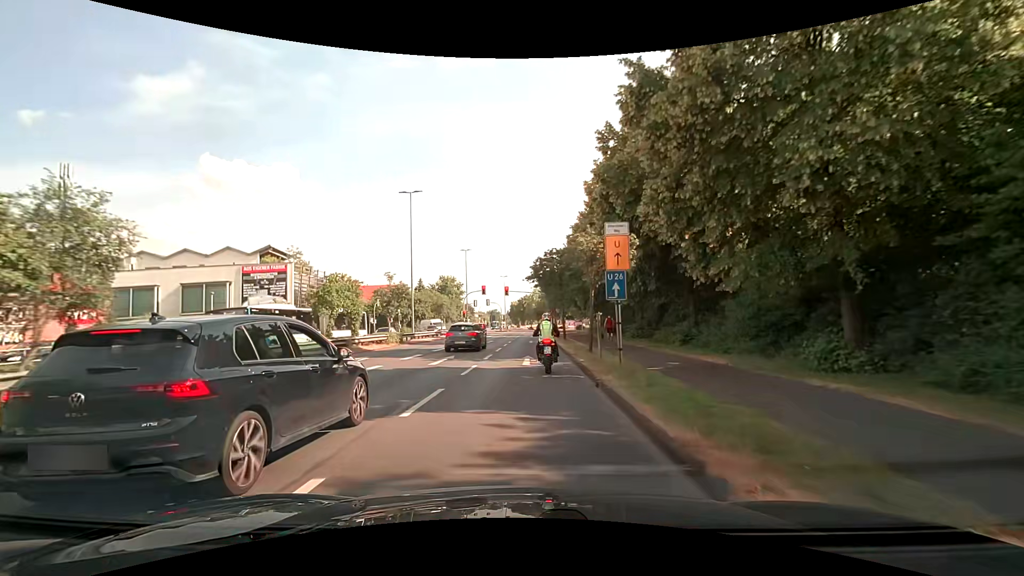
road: primary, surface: asphalt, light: Day
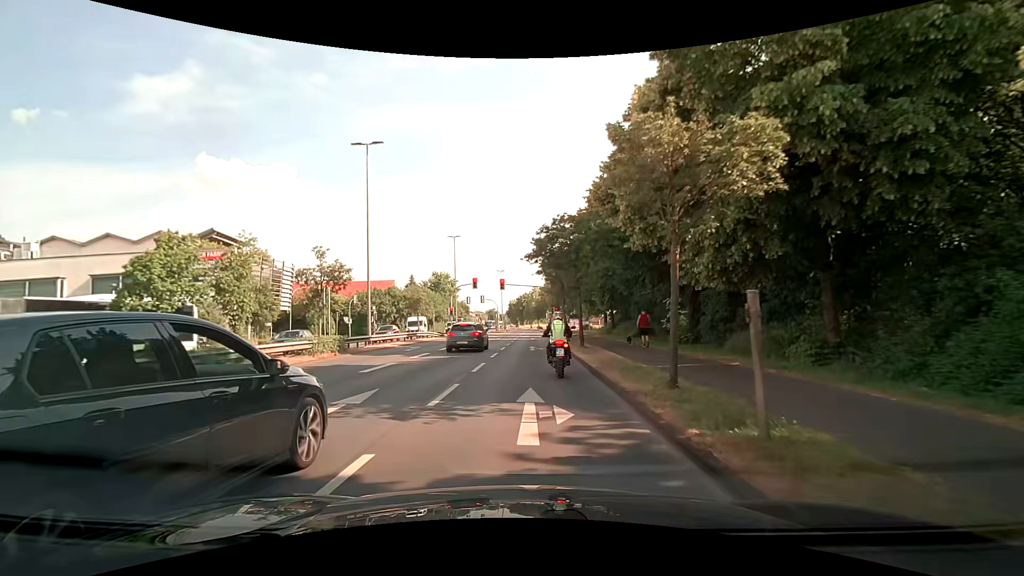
(0.0, +11.1) m; 0°
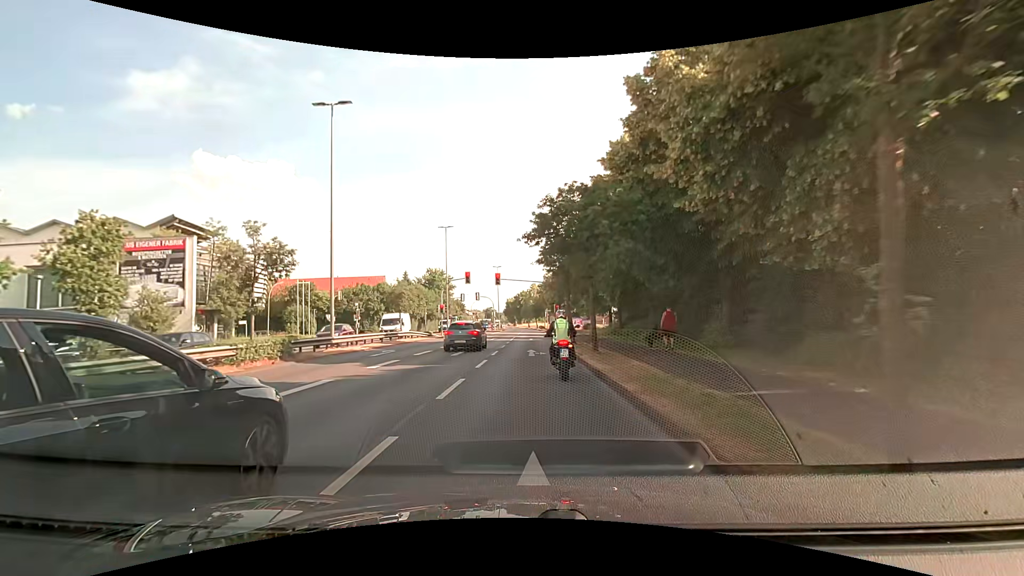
(0.0, +5.3) m; 0°
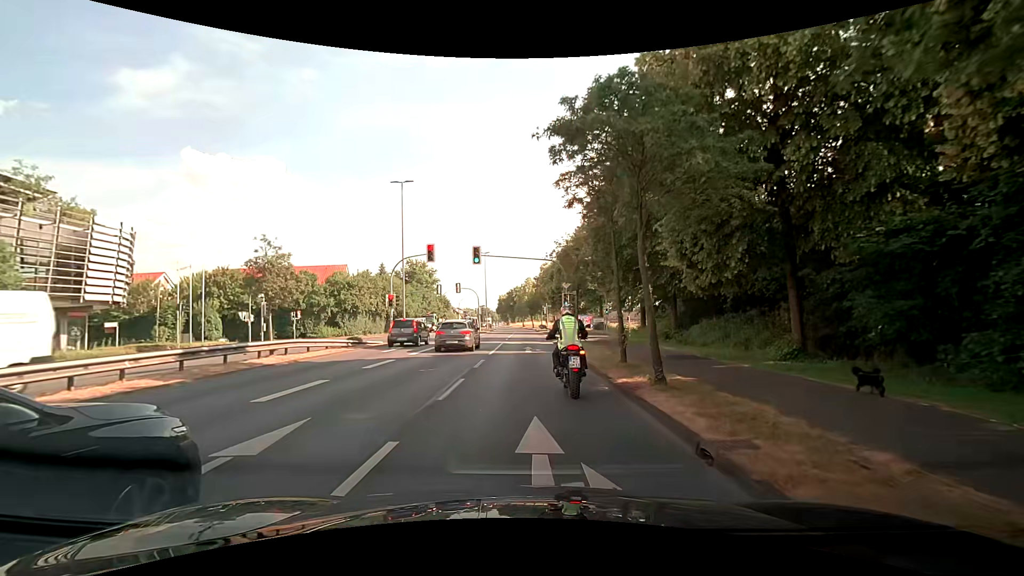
(+0.2, +17.9) m; +1°
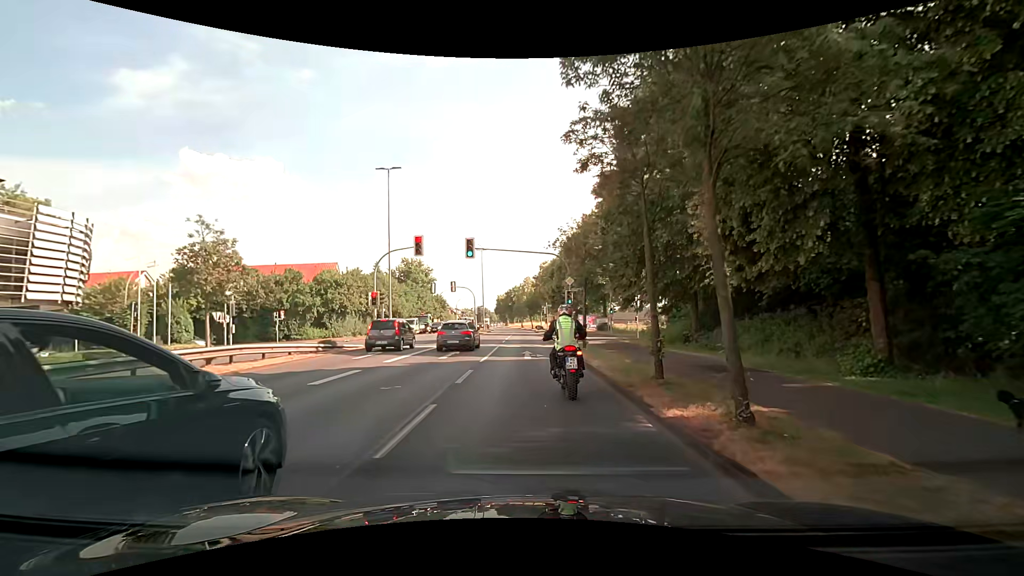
(0.0, +3.5) m; 0°
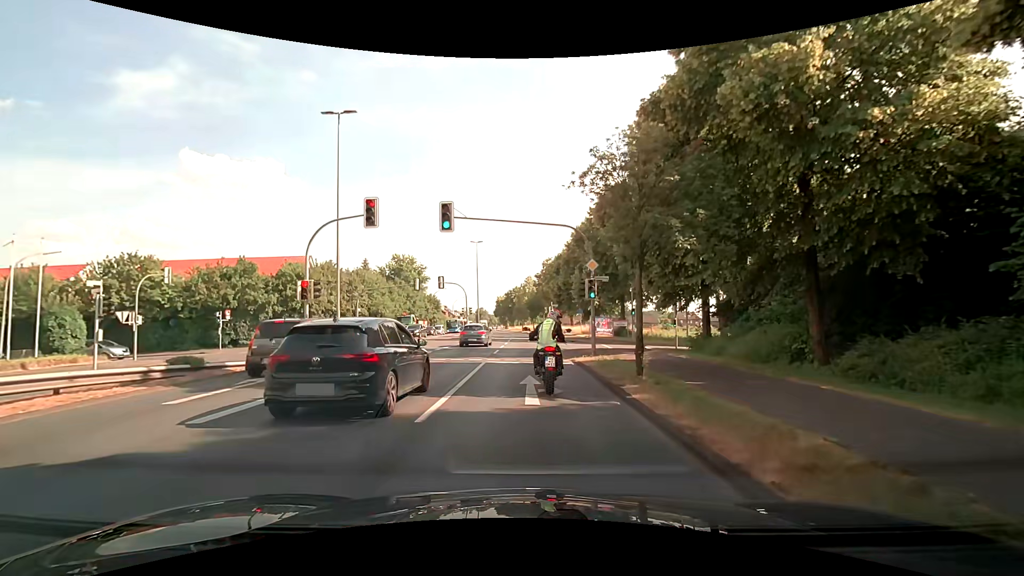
(0.0, +10.0) m; 0°
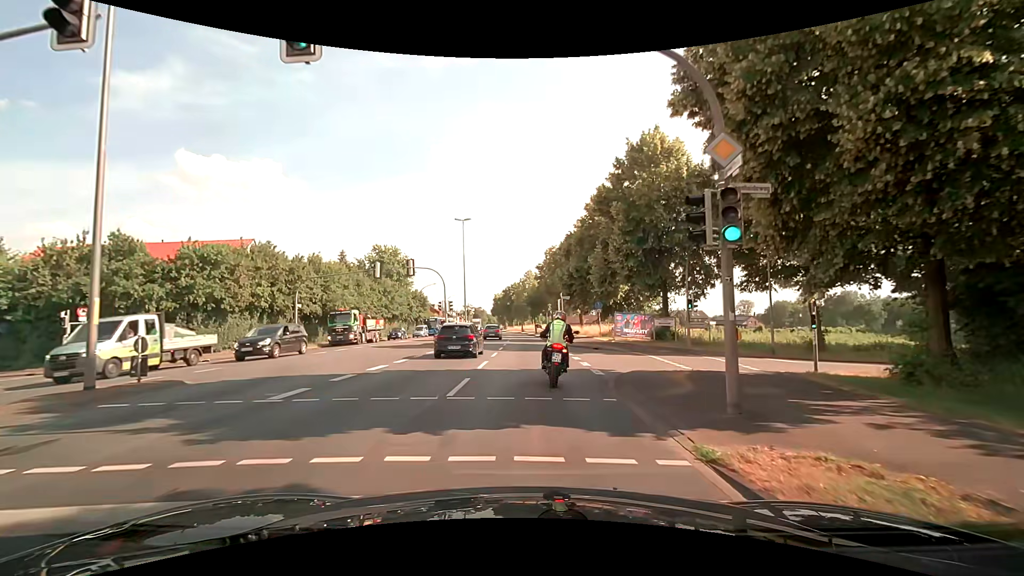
(-0.1, +14.4) m; 0°
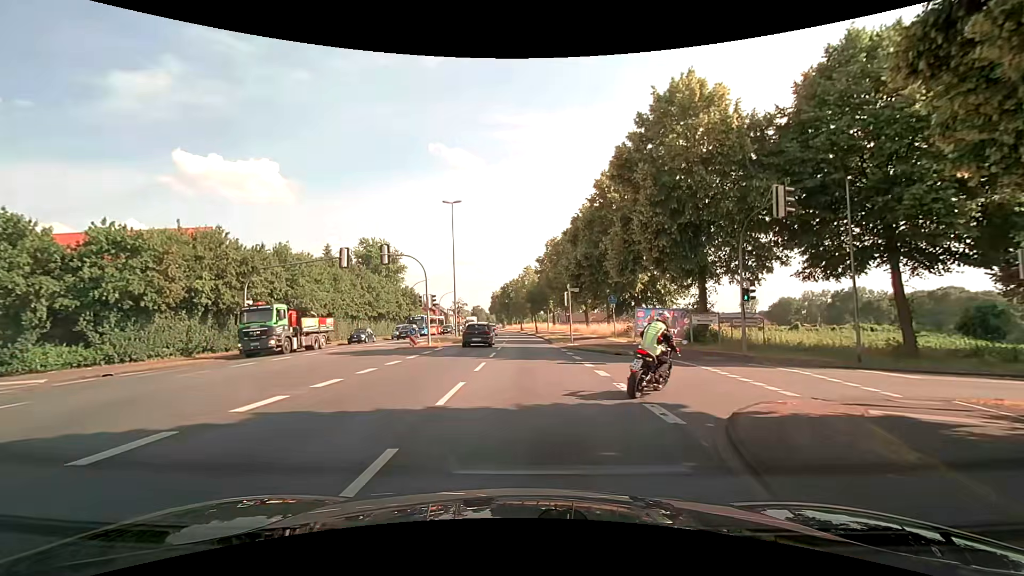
(0.0, +6.9) m; 0°
(+1, +10) (+8, +16) (+18, +17) (+28, +17) (+38, +17) (+48, +17) (+58, +17) (+68, +17) (+78, +17) (+88, +17) m
